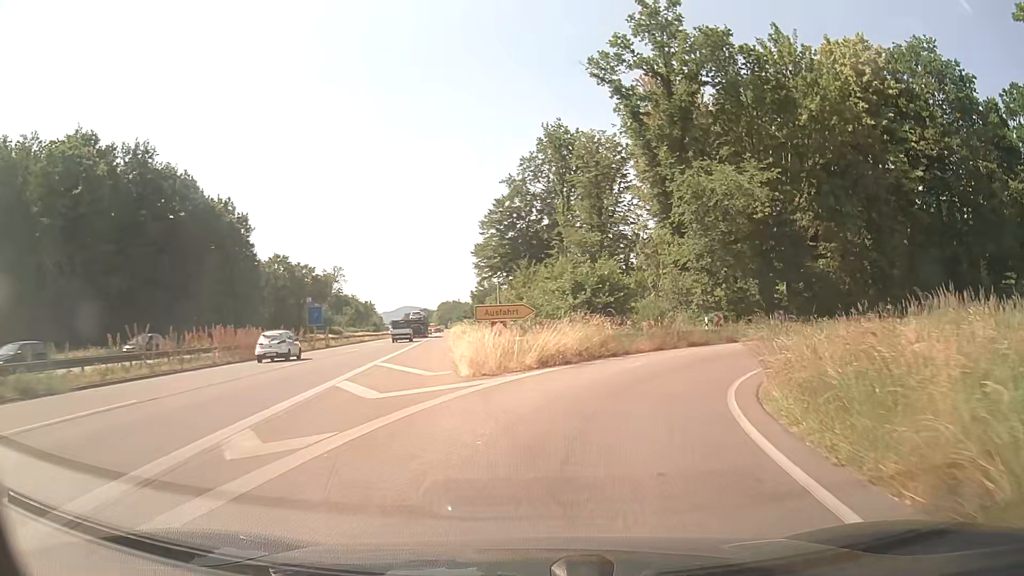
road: trunk_link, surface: asphalt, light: Day
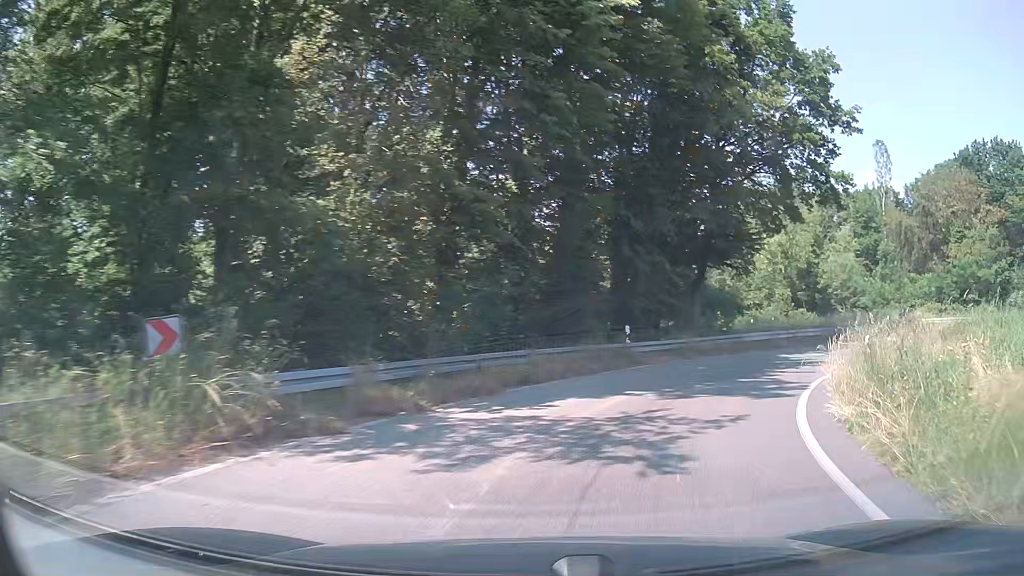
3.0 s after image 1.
(+10.7, +29.1) m; +48°
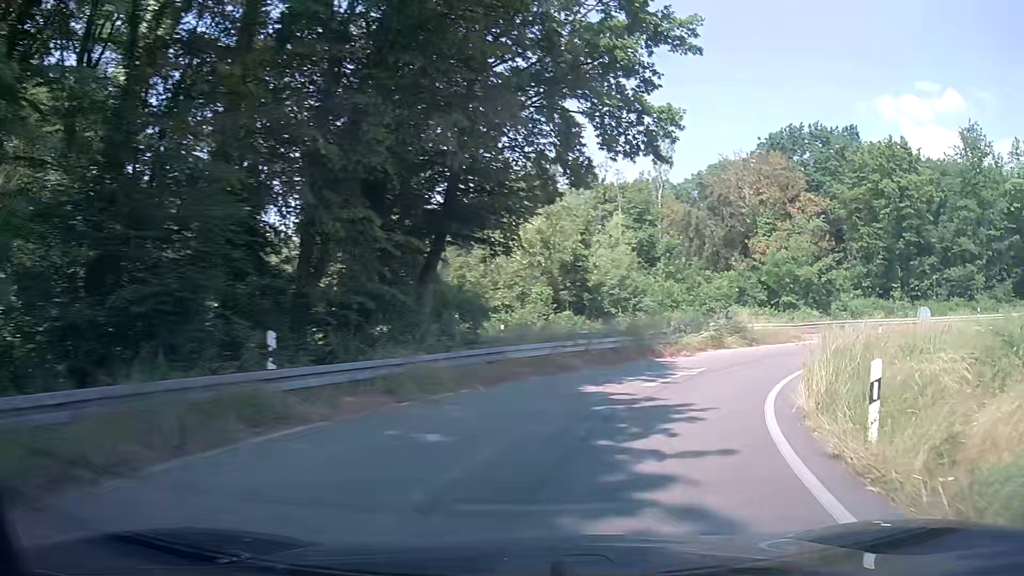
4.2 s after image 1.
(+2.0, +11.8) m; +21°
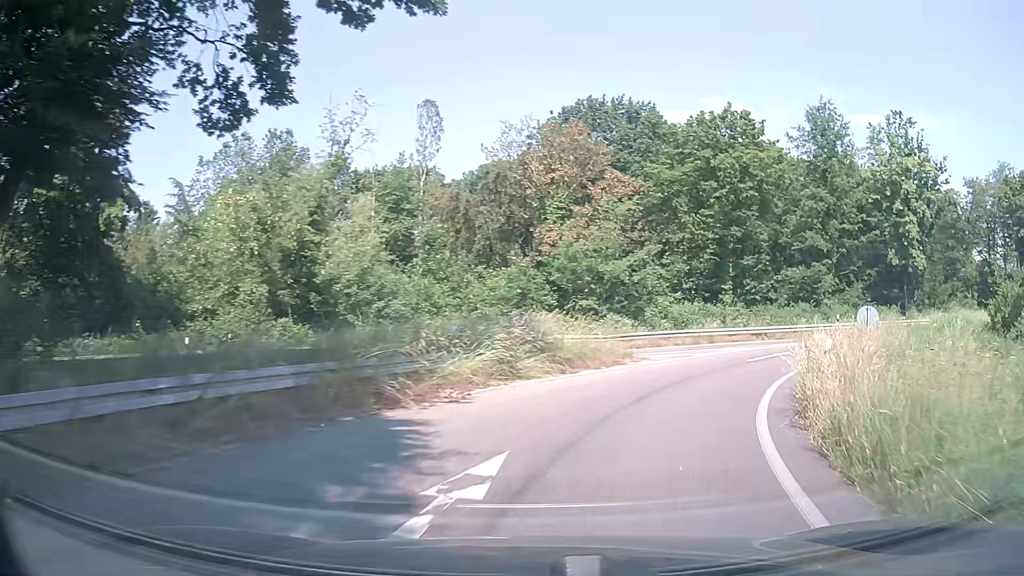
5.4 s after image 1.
(+2.4, +11.8) m; +22°
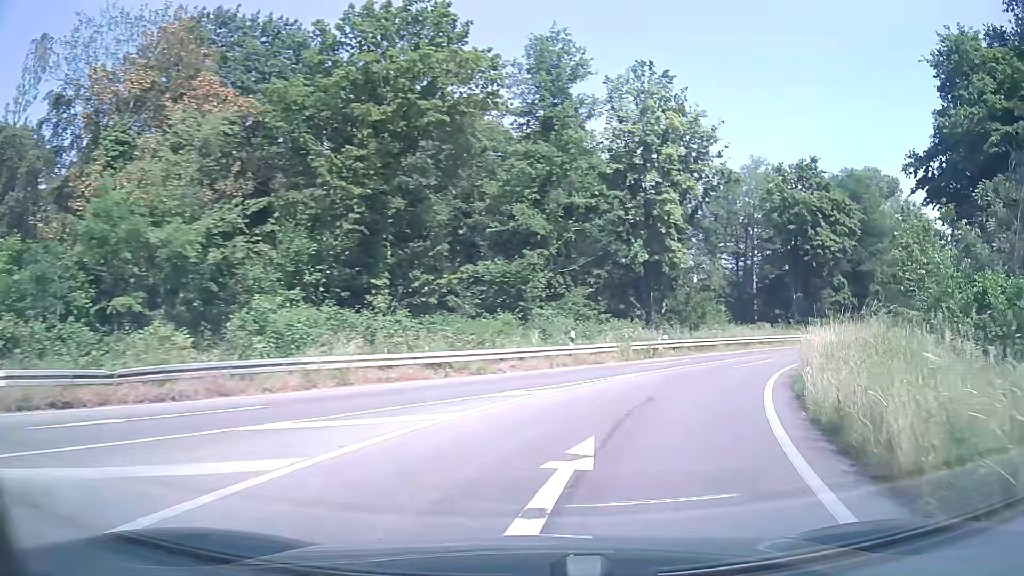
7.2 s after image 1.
(+4.4, +17.5) m; +29°
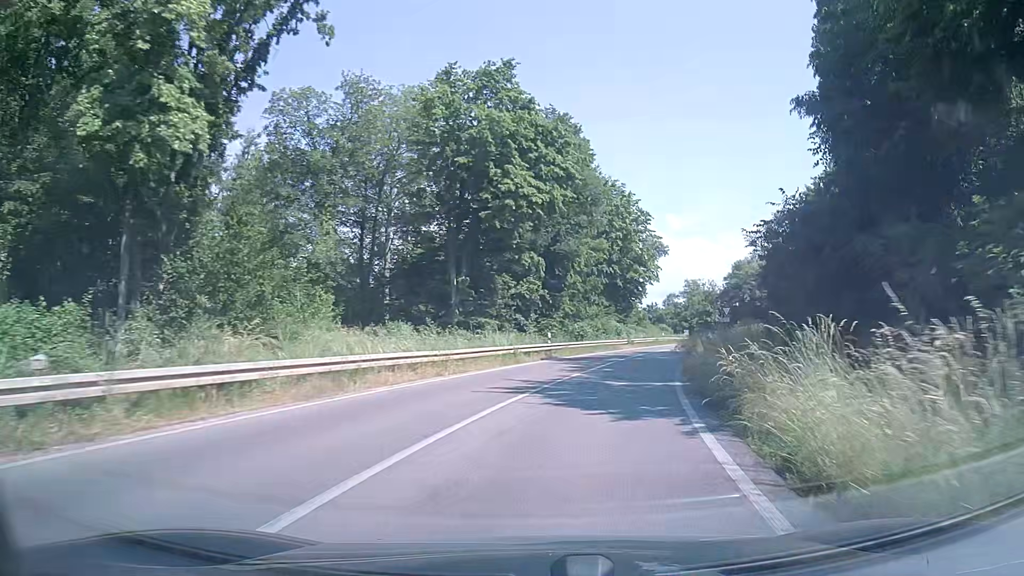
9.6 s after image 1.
(+7.5, +24.1) m; +30°
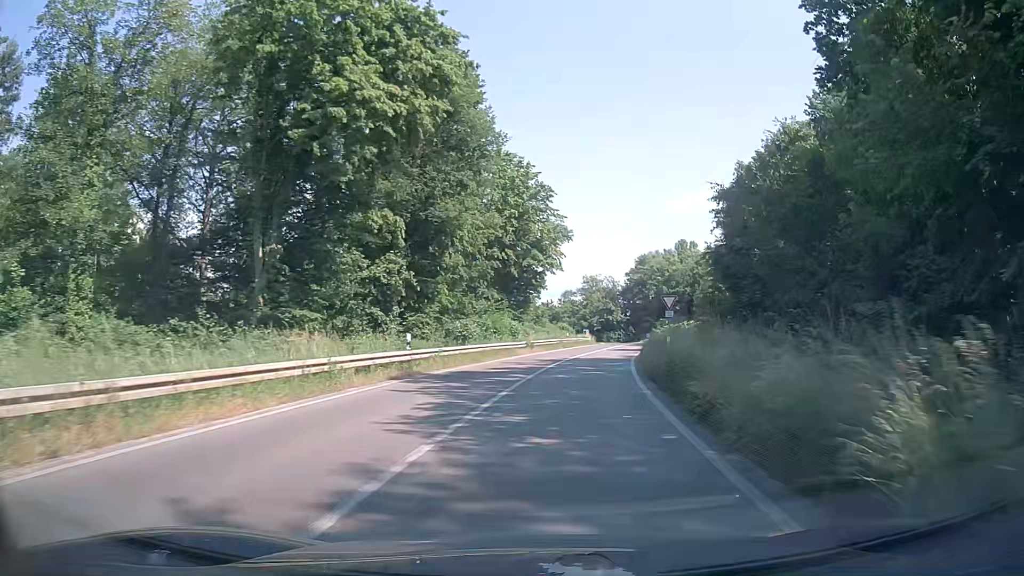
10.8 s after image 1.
(+1.2, +14.1) m; +10°
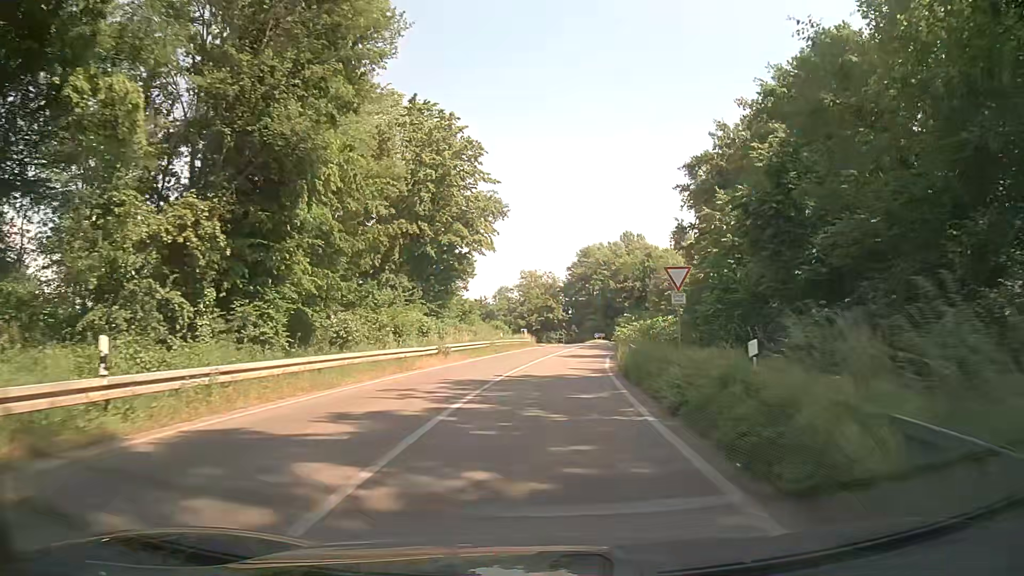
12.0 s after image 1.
(+0.8, +15.1) m; +5°
(0, +10) (+1, +20) (+1, +30) (+3, +40) (+4, +50) (+6, +60) (+7, +69) (+9, +79) (+11, +89) (+13, +99) m
